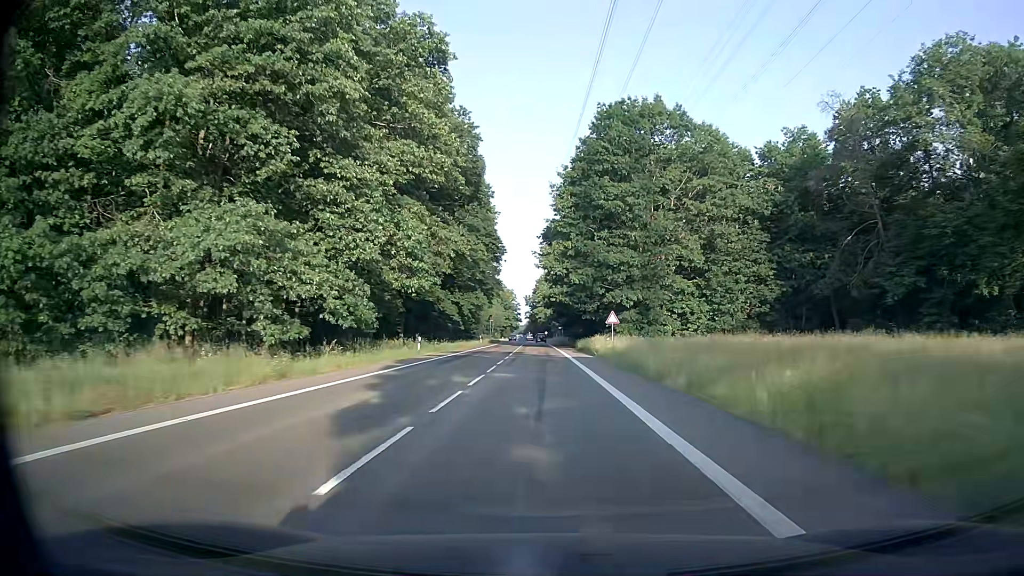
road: secondary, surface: asphalt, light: Day
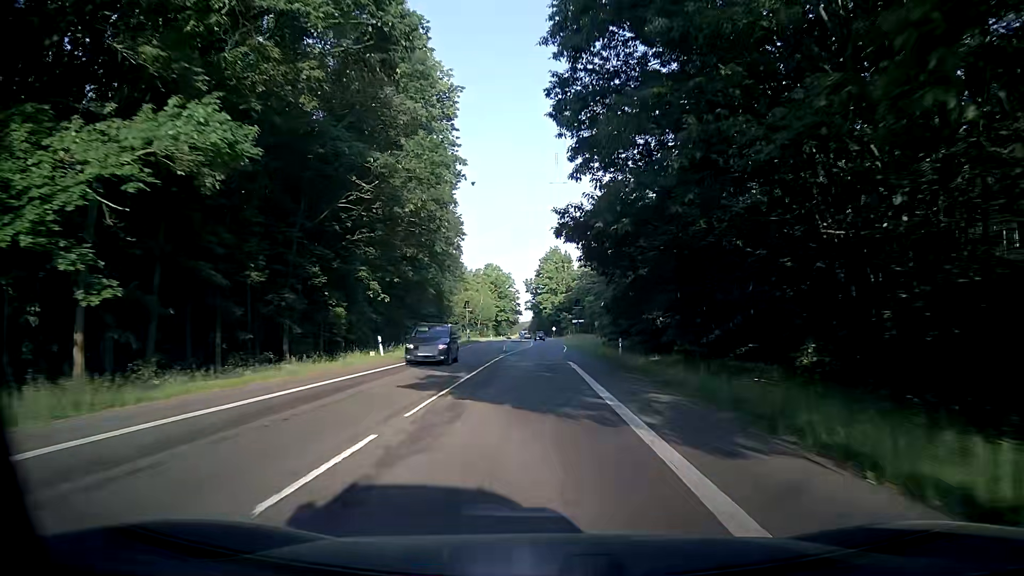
(-0.3, +59.9) m; -1°
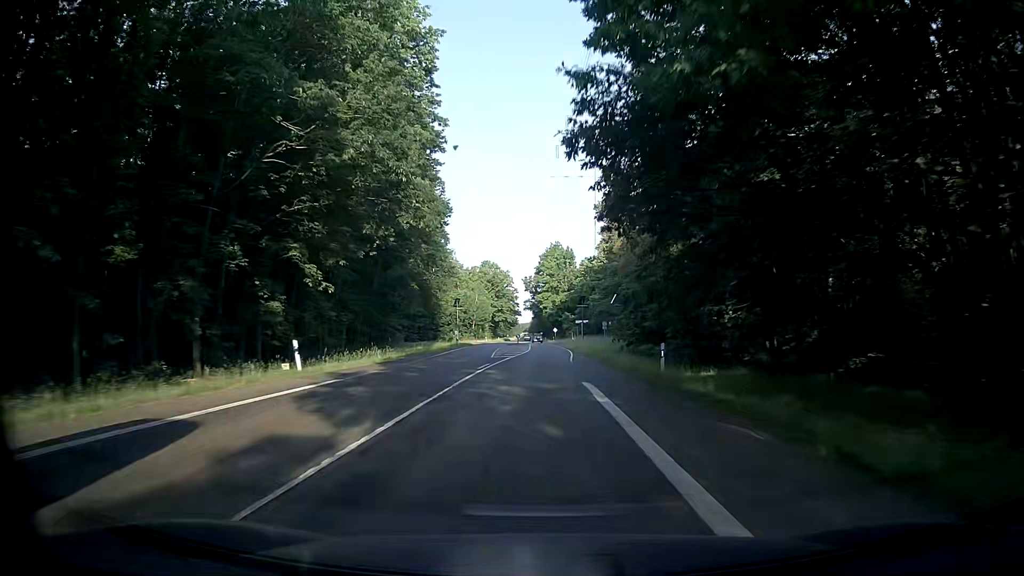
(0.0, +12.0) m; 0°
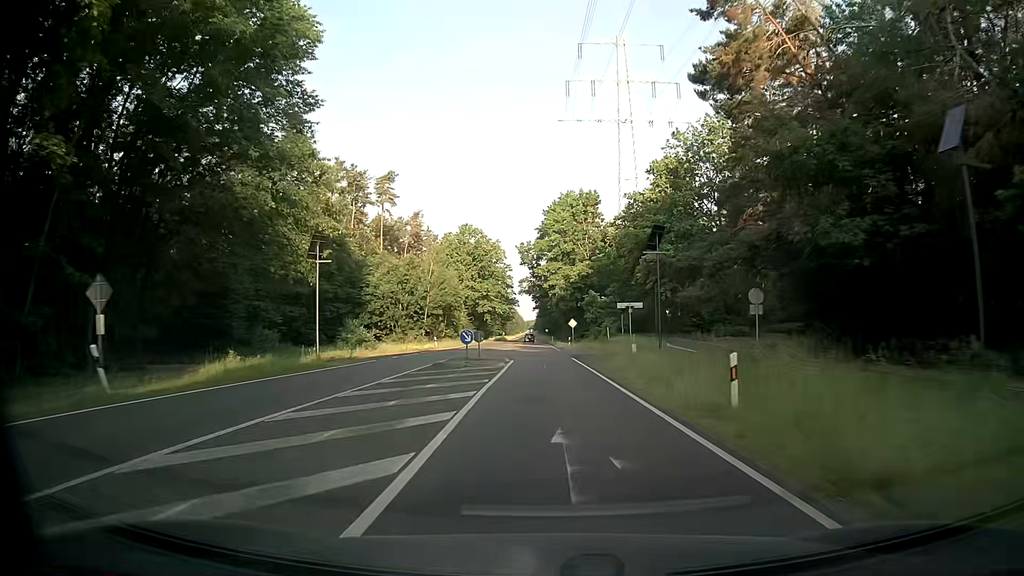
(-0.1, +60.0) m; 0°
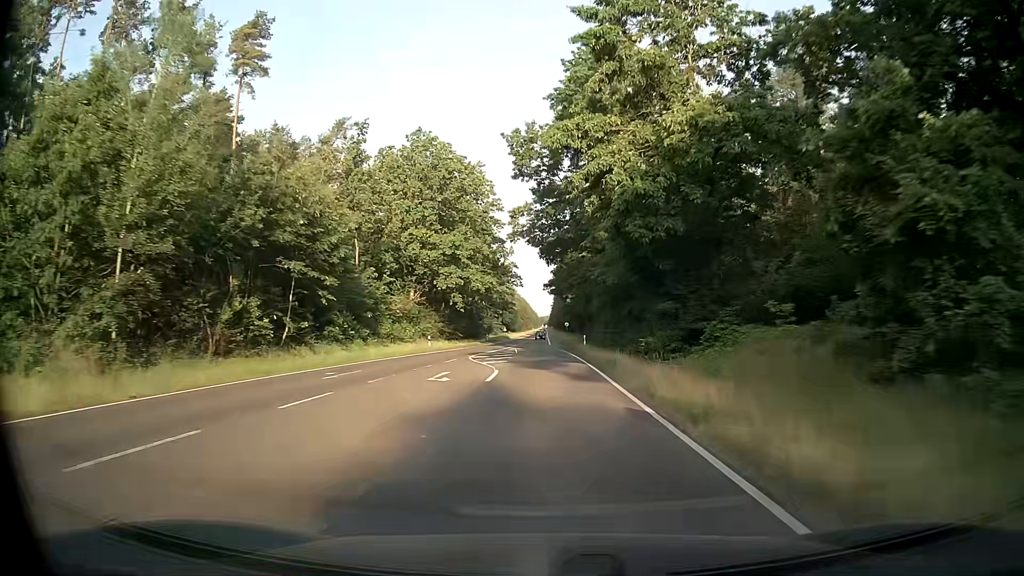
(-0.8, +60.4) m; -1°
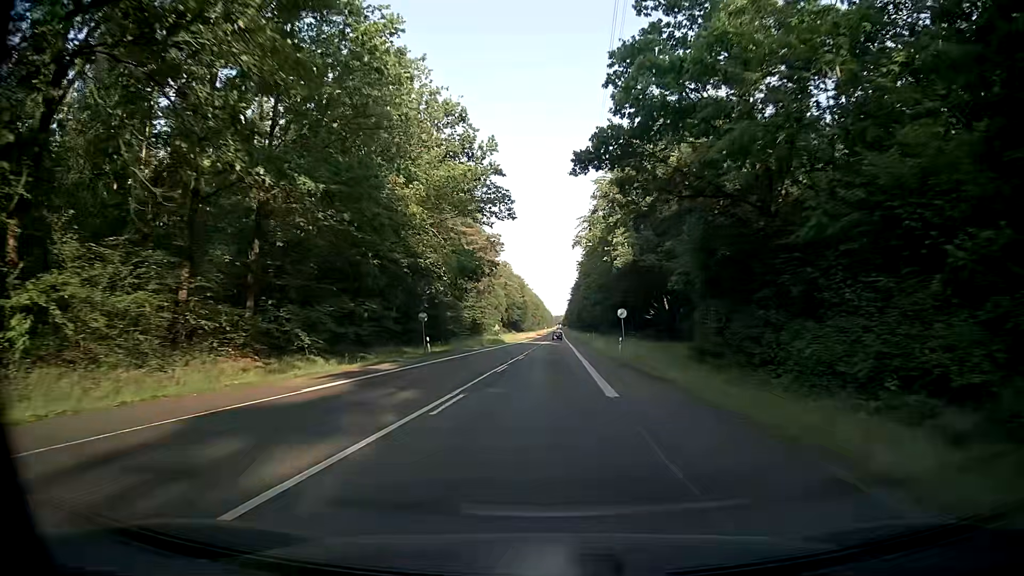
(-0.9, +61.0) m; -2°
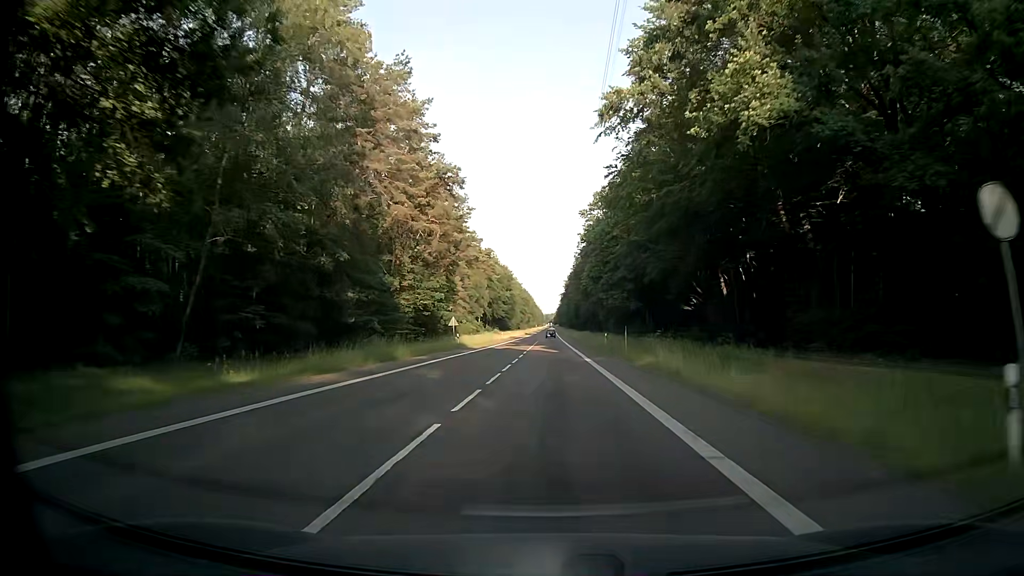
(+0.2, +36.9) m; +1°
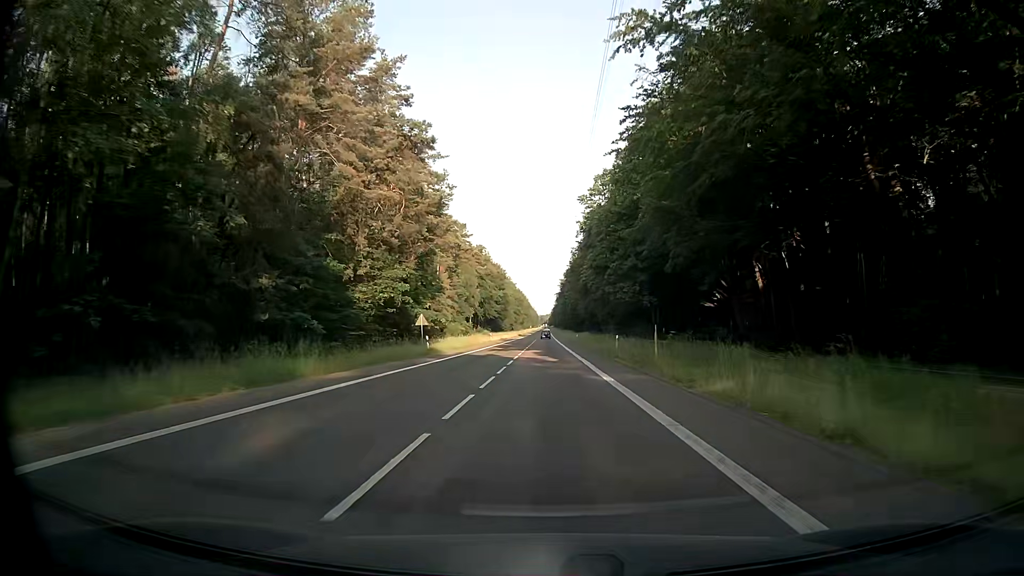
(+0.1, +12.3) m; +2°
(0, +10) (0, +20) (0, +30) (0, +40) (-1, +50) (-1, +60) (-1, +70) (-1, +80) (-1, +90) (-1, +100) m
